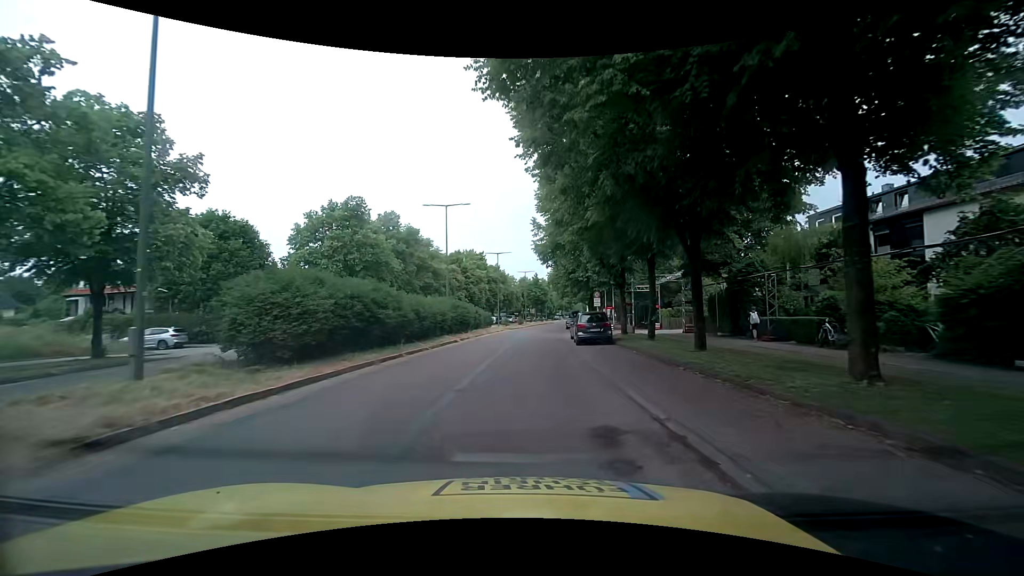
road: residential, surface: asphalt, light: Day
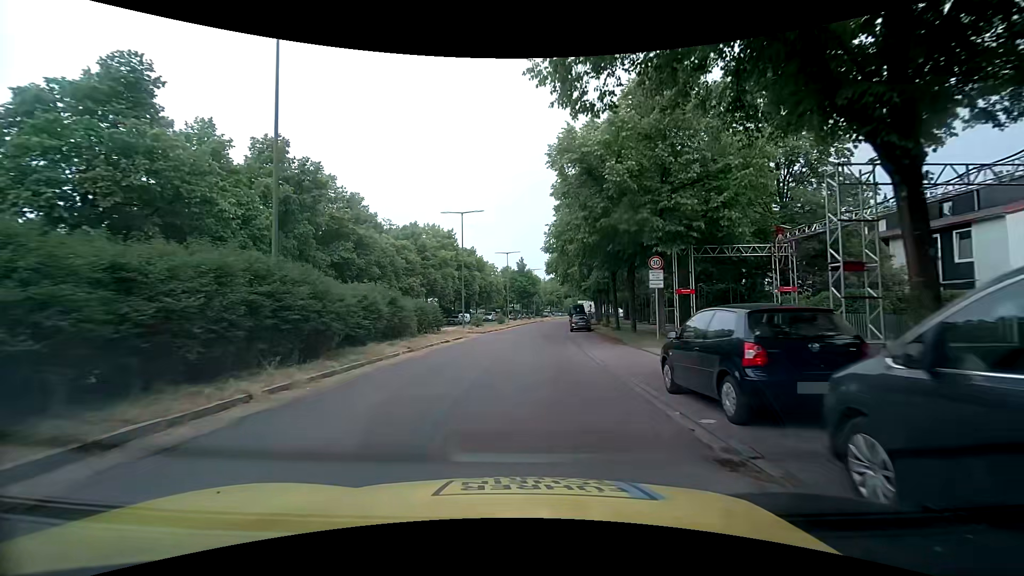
(+0.3, +25.3) m; 0°
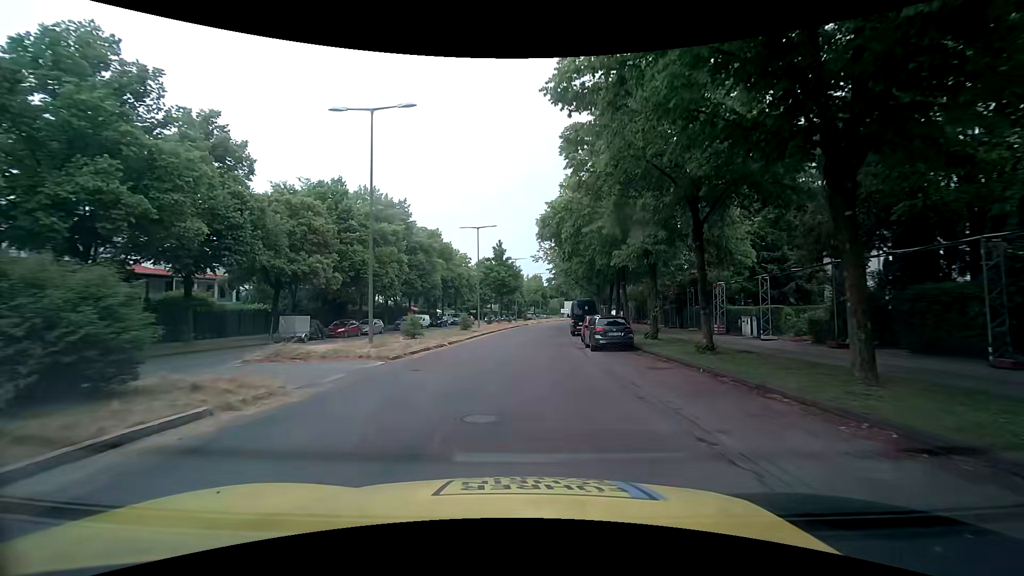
(+0.8, +22.0) m; +4°
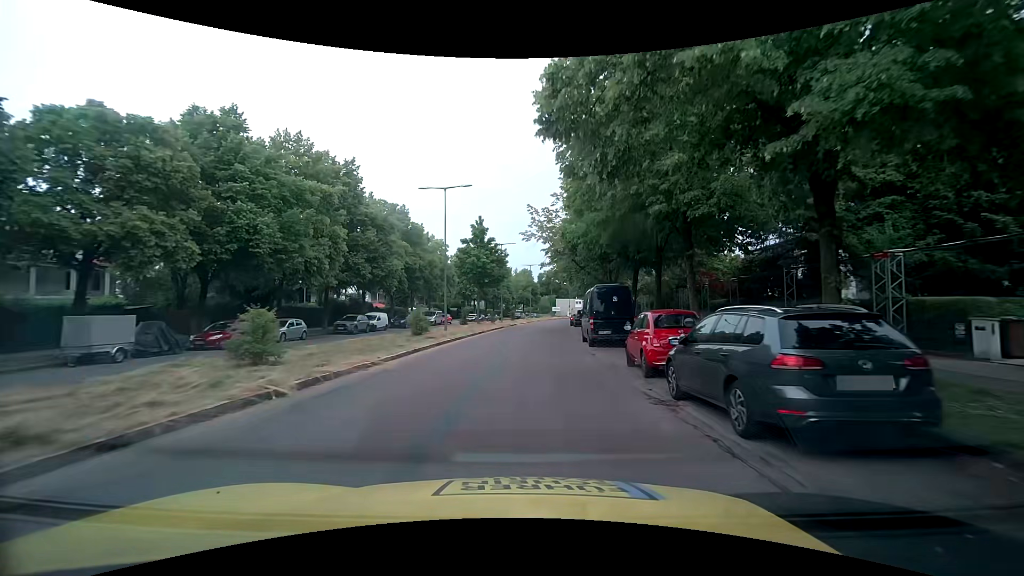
(0.0, +15.2) m; +1°
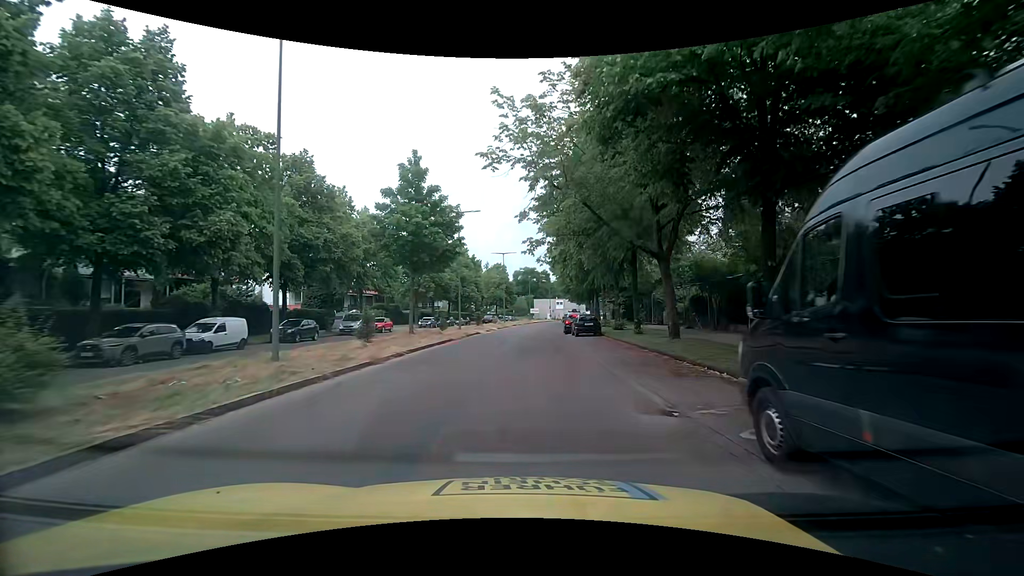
(+0.4, +21.4) m; +3°
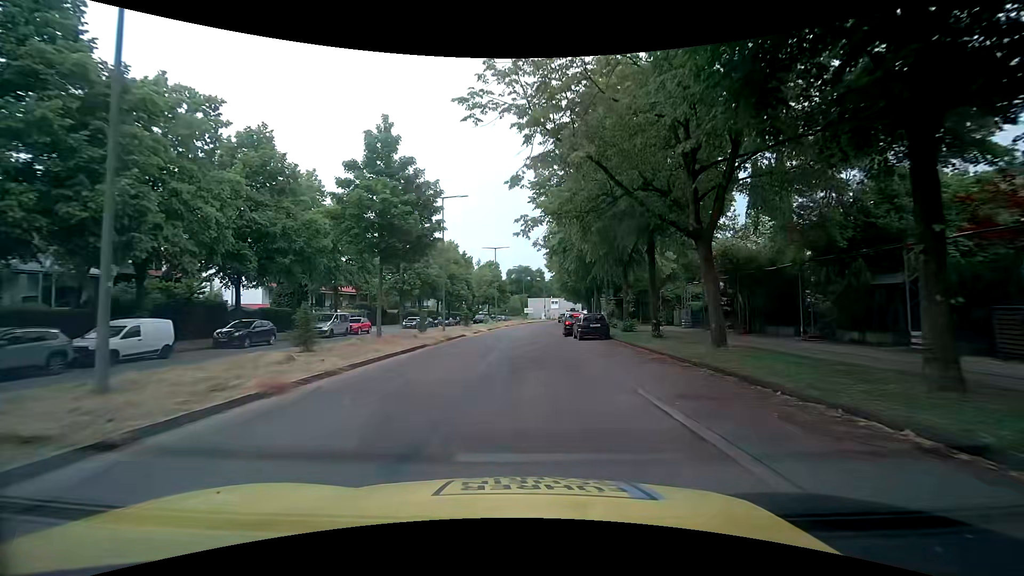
(0.0, +5.3) m; +1°
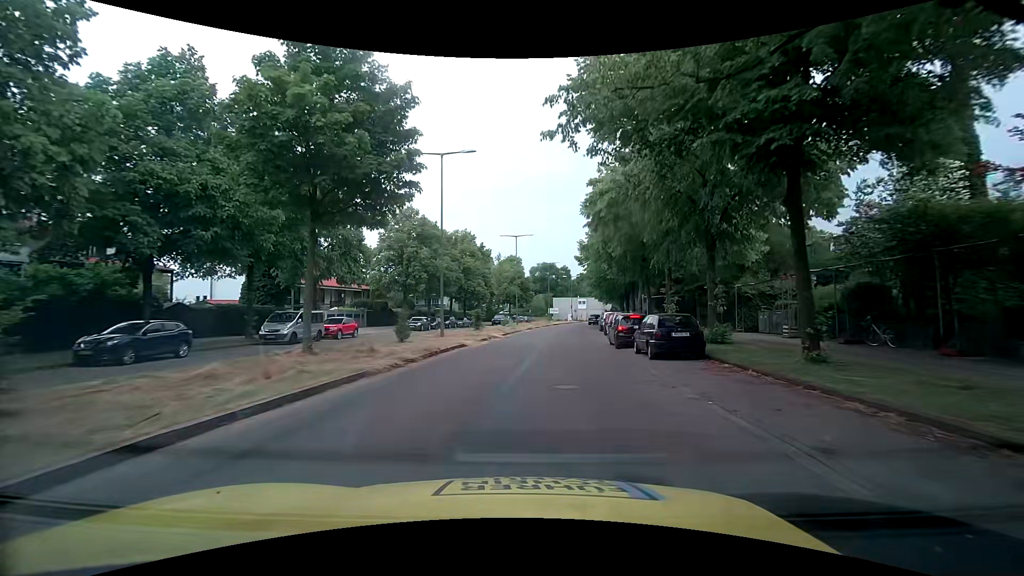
(-0.3, +10.6) m; -4°
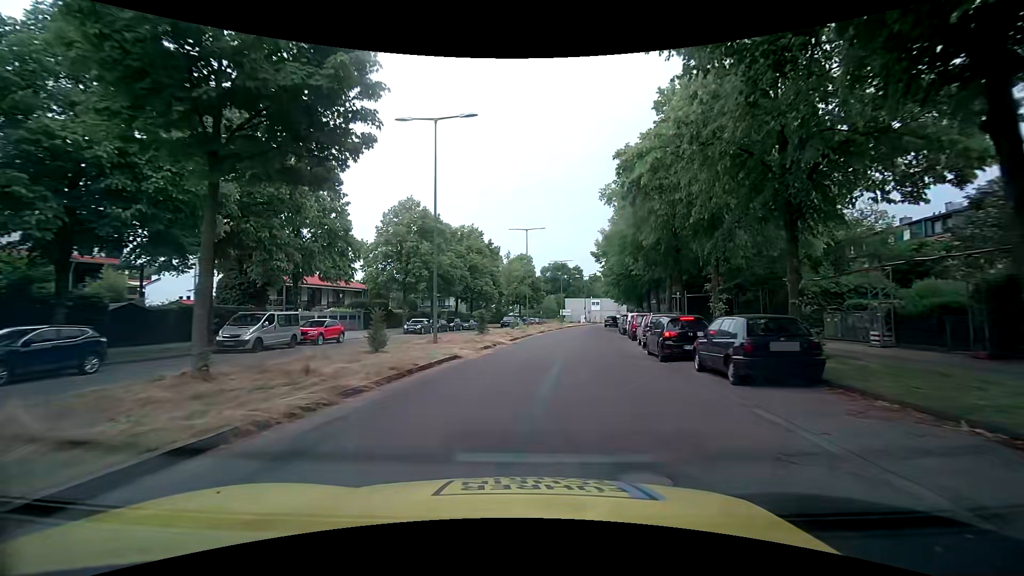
(0.0, +5.3) m; -1°
(0, +10) (0, +20) (+1, +30) (+3, +40) (+4, +50) (+6, +59) (+8, +69) (+11, +79) (+13, +89) (+15, +99) m
